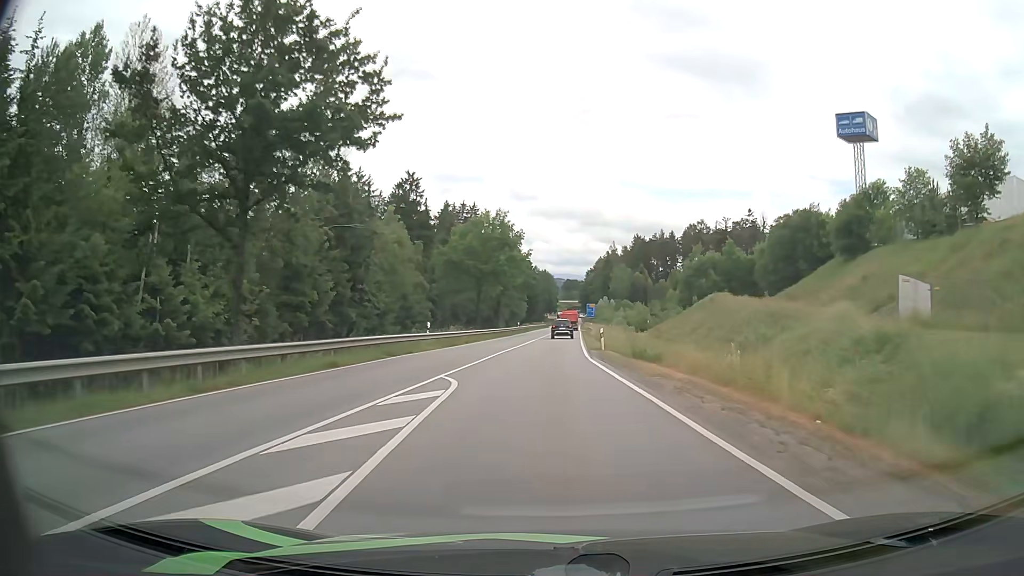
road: secondary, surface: asphalt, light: Day
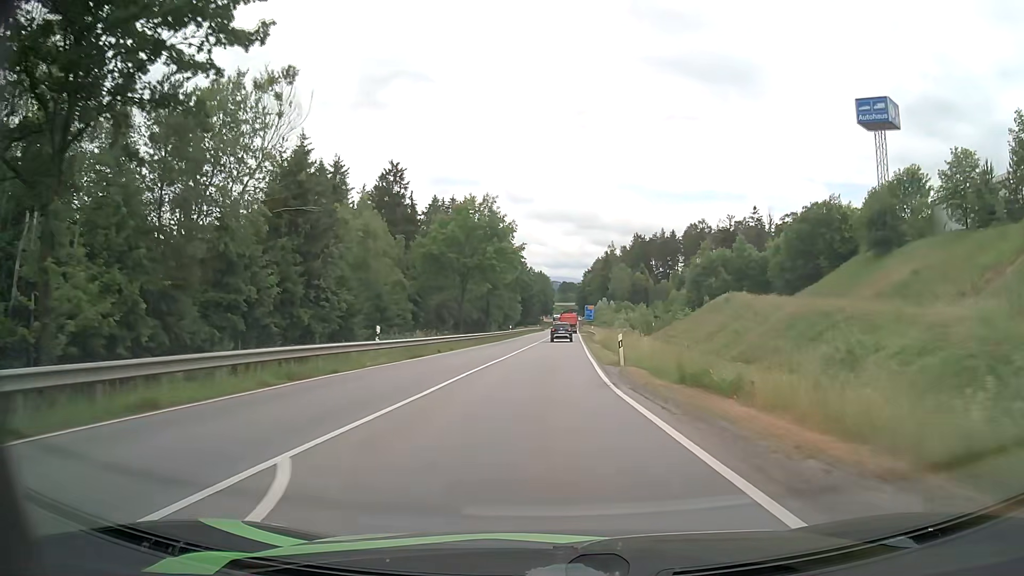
(0.0, +9.8) m; 0°
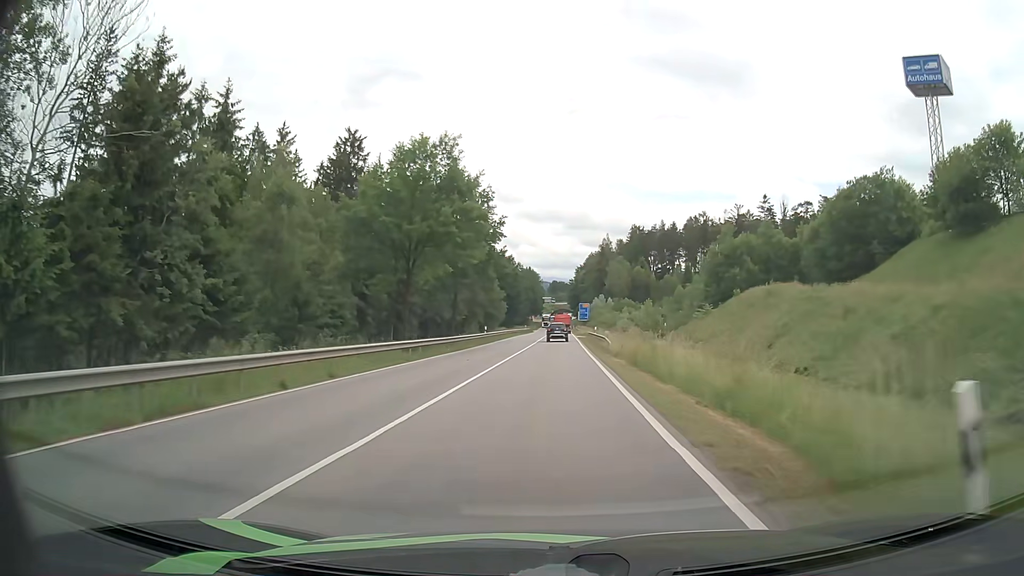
(+0.2, +19.5) m; 0°
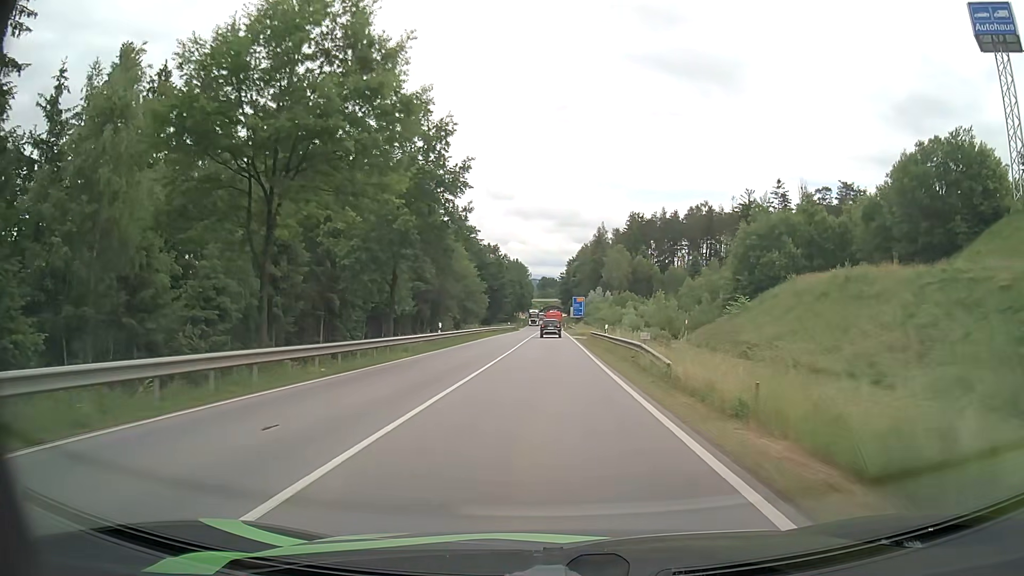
(+0.3, +19.5) m; +1°
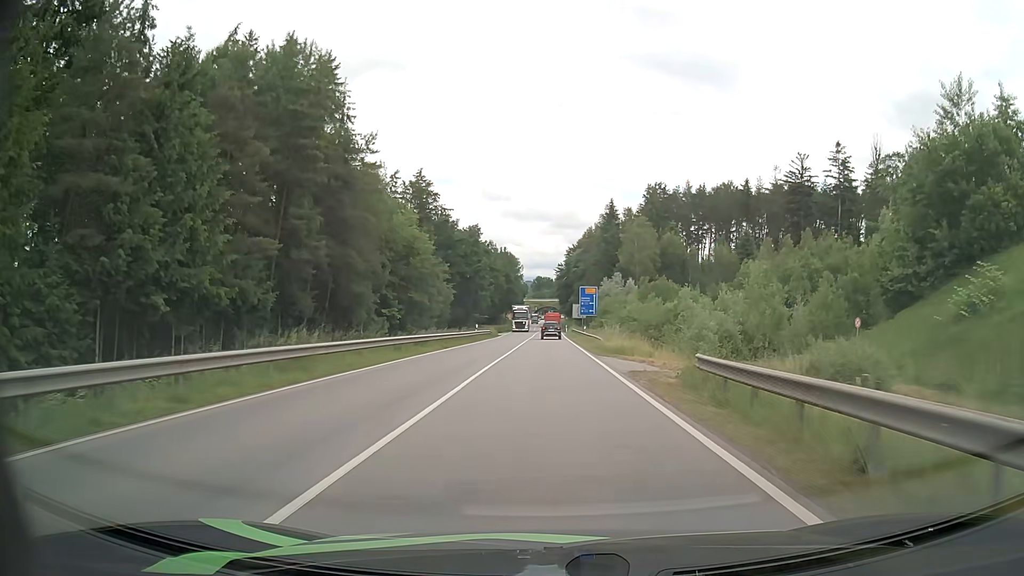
(+0.1, +39.5) m; 0°
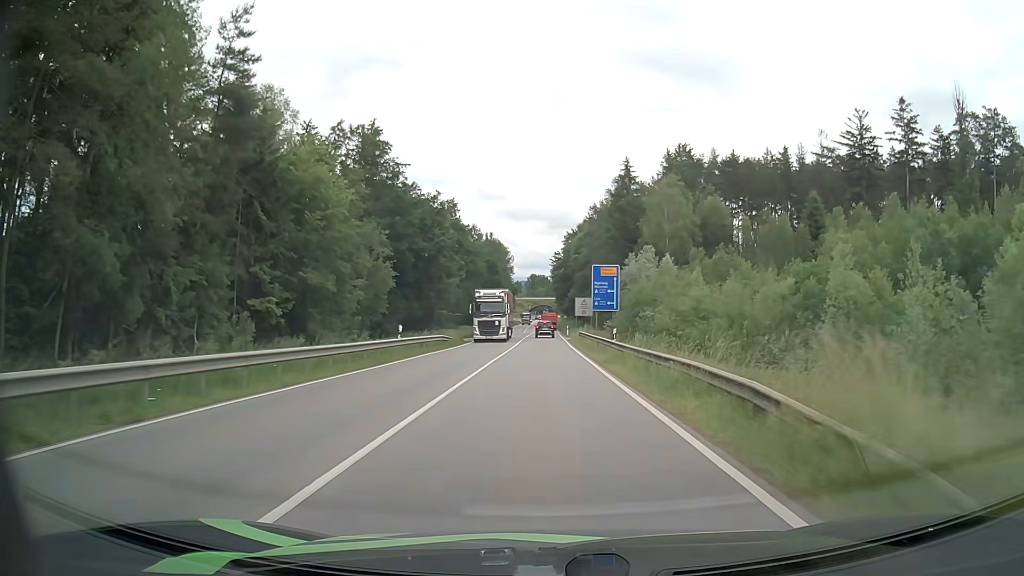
(+0.2, +29.0) m; 0°
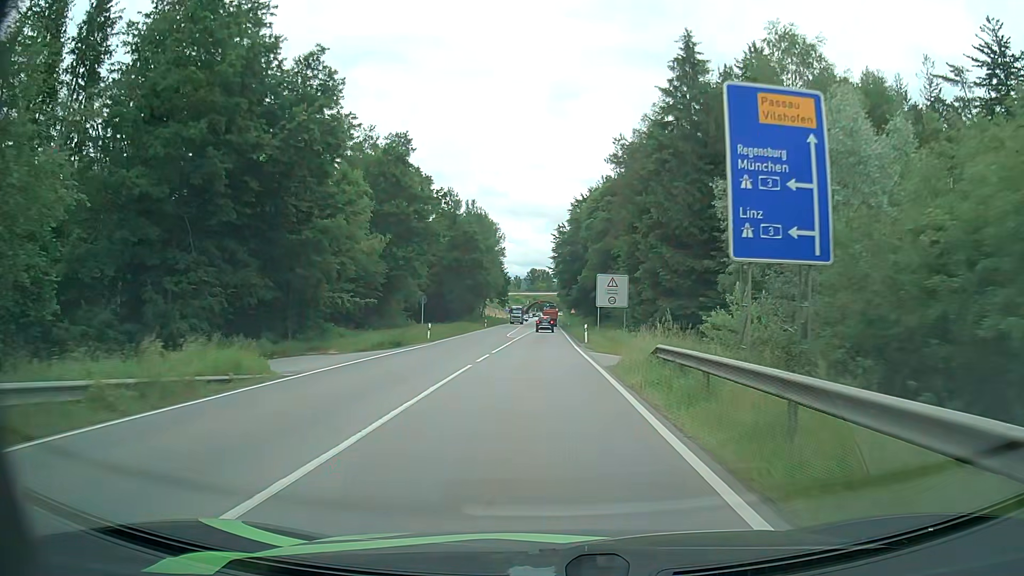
(+0.2, +38.2) m; 0°
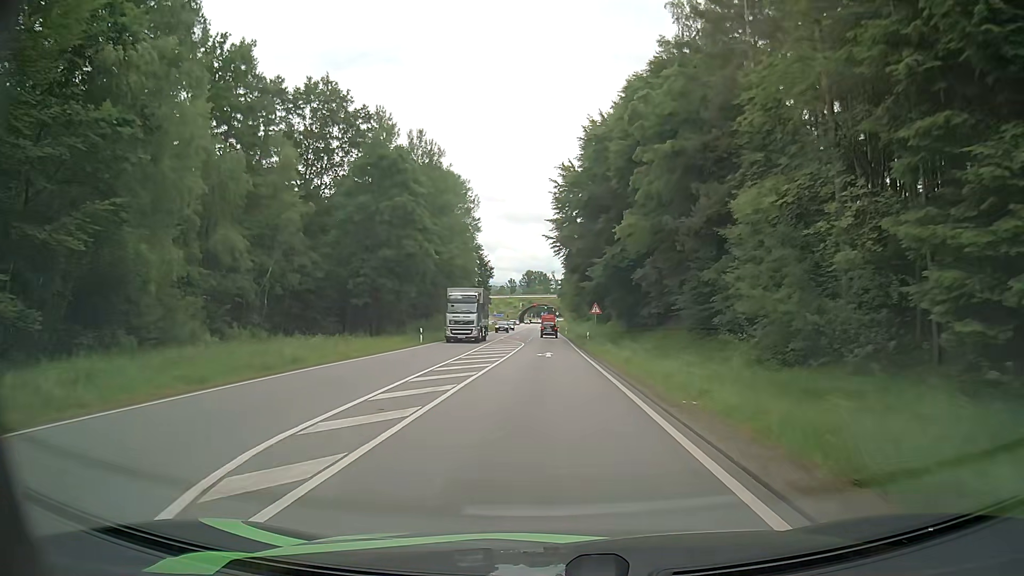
(0.0, +46.3) m; 0°
(0, +10) (0, +20) (0, +30) (0, +40) (0, +50) (0, +60) (0, +70) (0, +80) (0, +90) (0, +100) m
